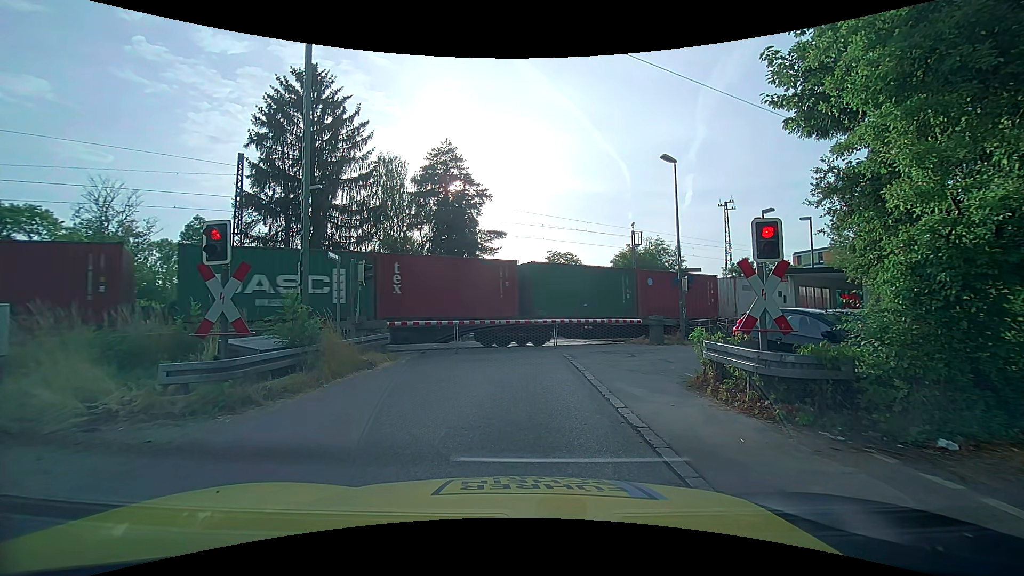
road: unclassified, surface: asphalt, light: Day
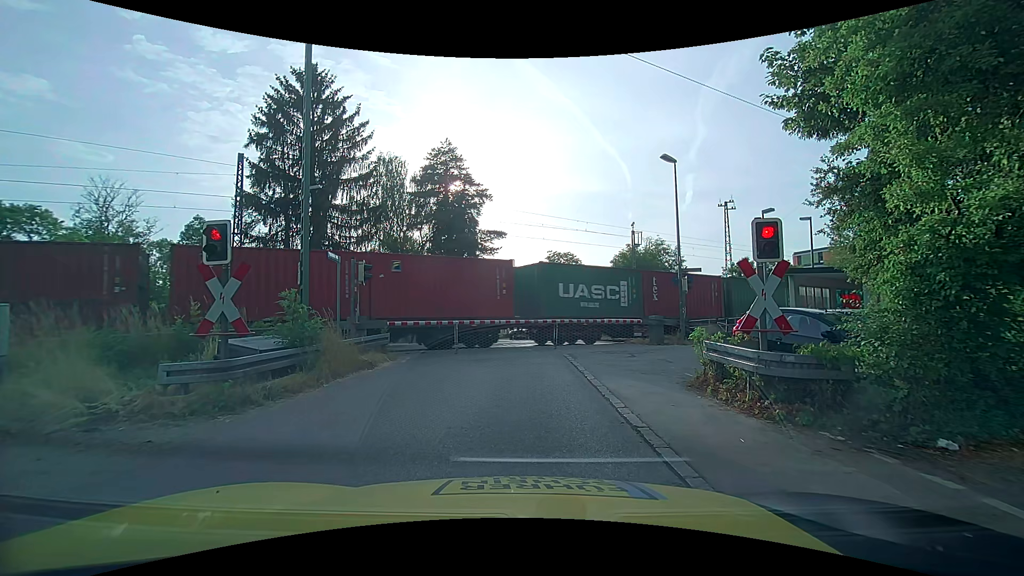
(0.0, 0.0) m; 0°
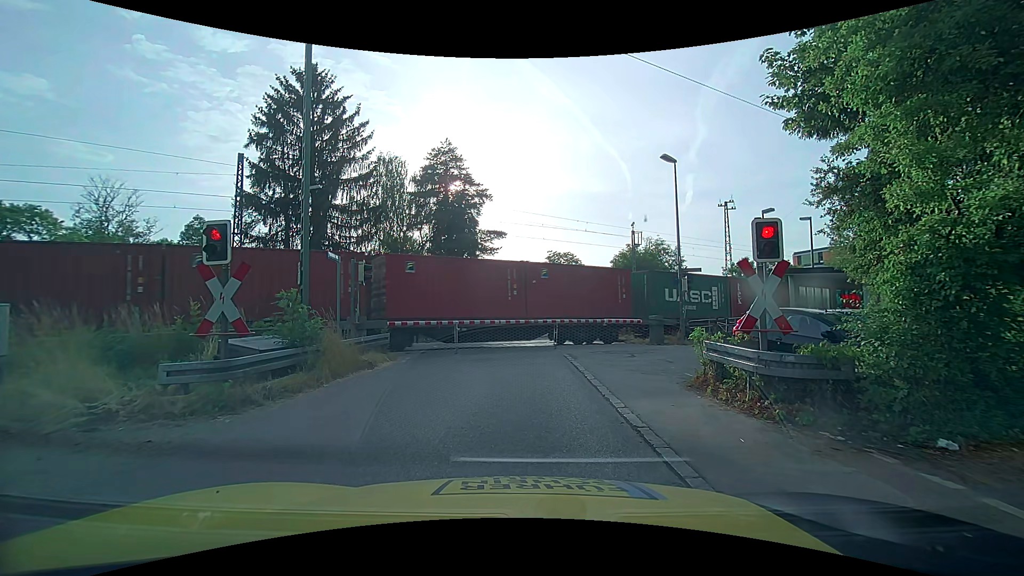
(0.0, 0.0) m; 0°
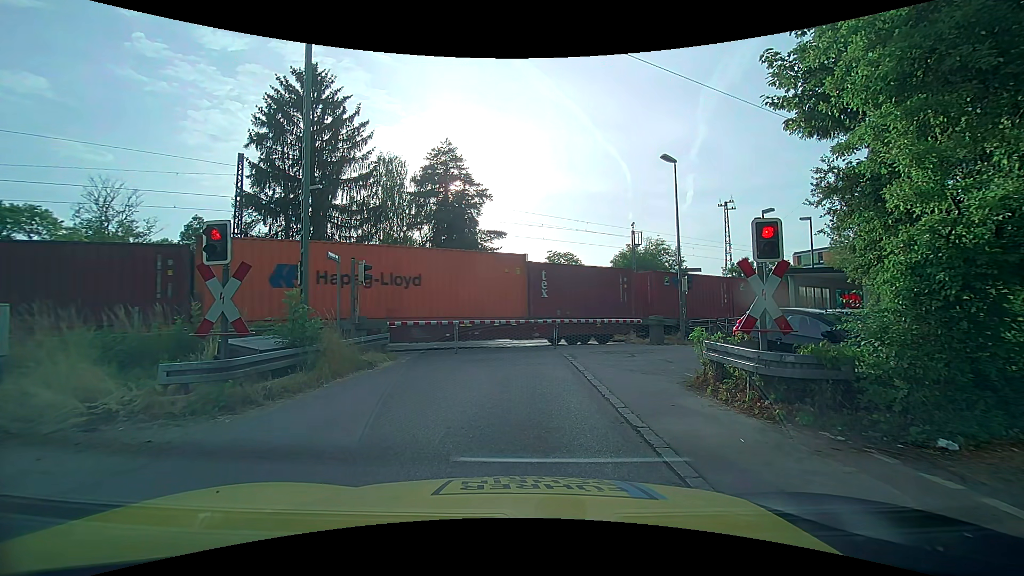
(0.0, 0.0) m; 0°
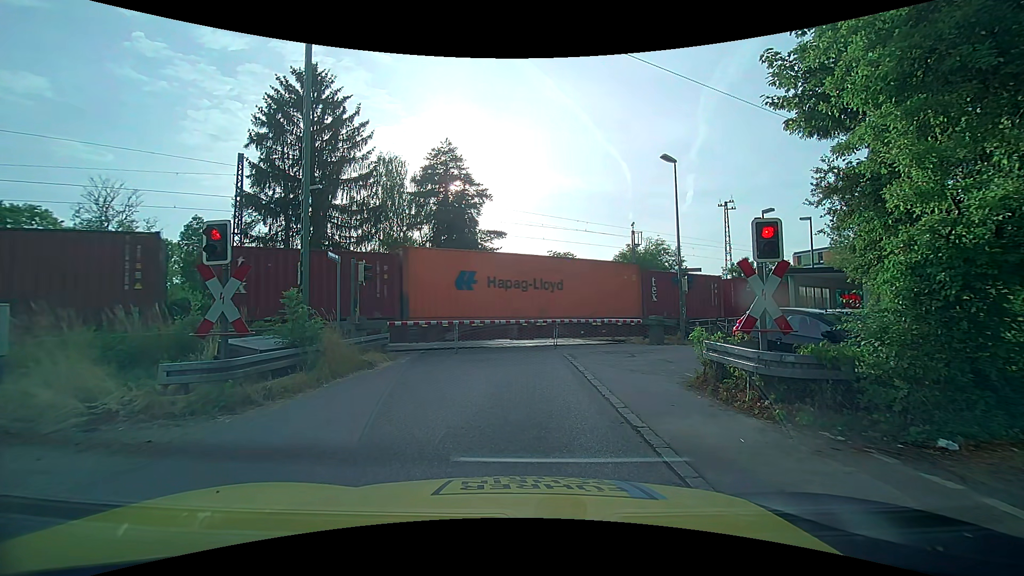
(0.0, 0.0) m; 0°
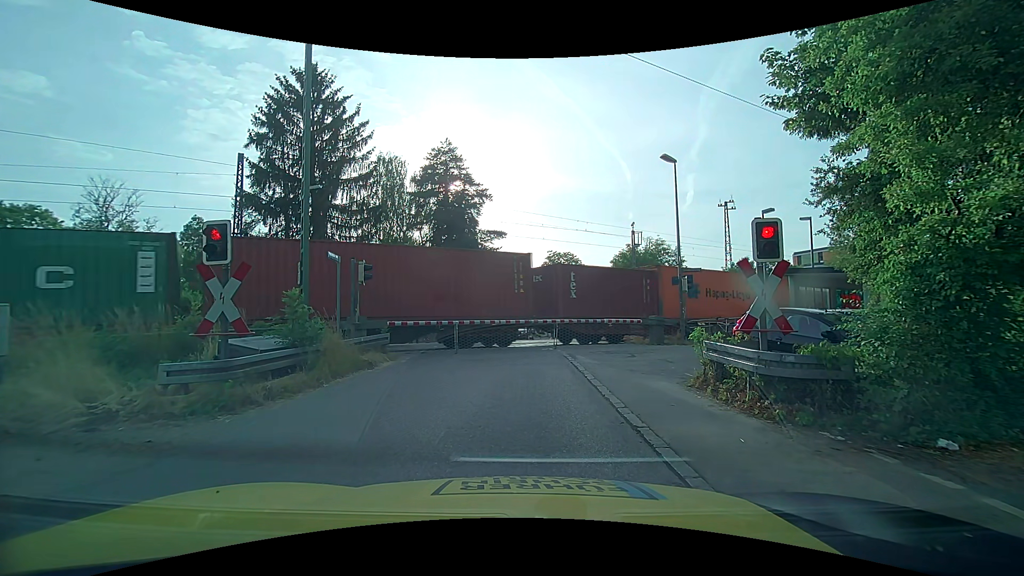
(0.0, 0.0) m; 0°
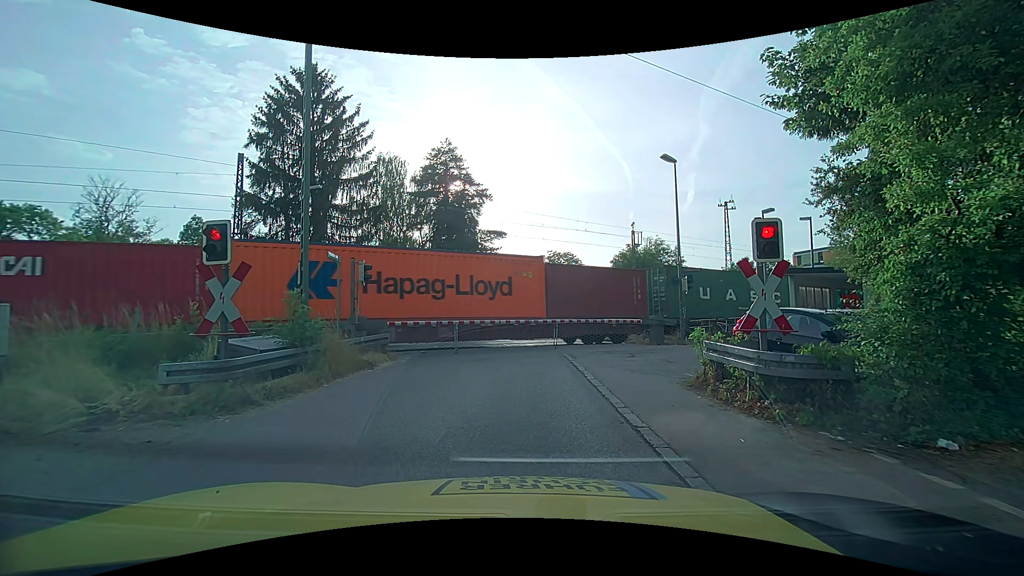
(0.0, 0.0) m; 0°
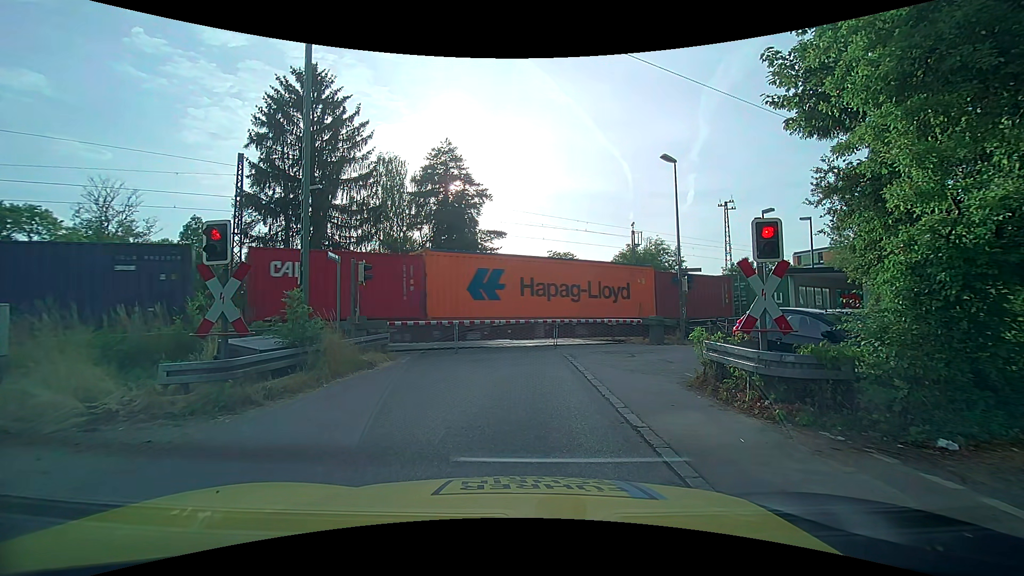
(0.0, 0.0) m; 0°
